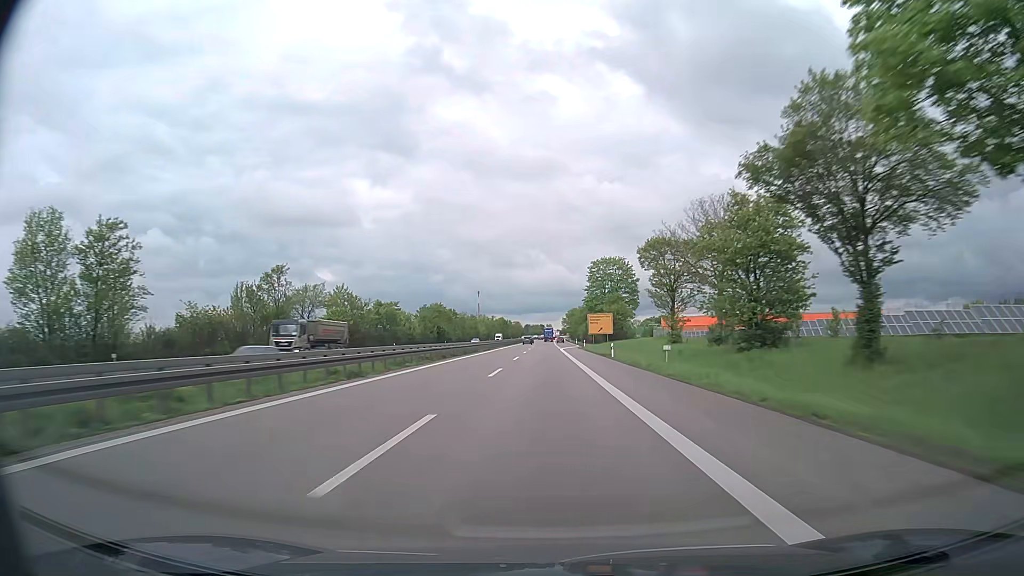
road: trunk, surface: asphalt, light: Day
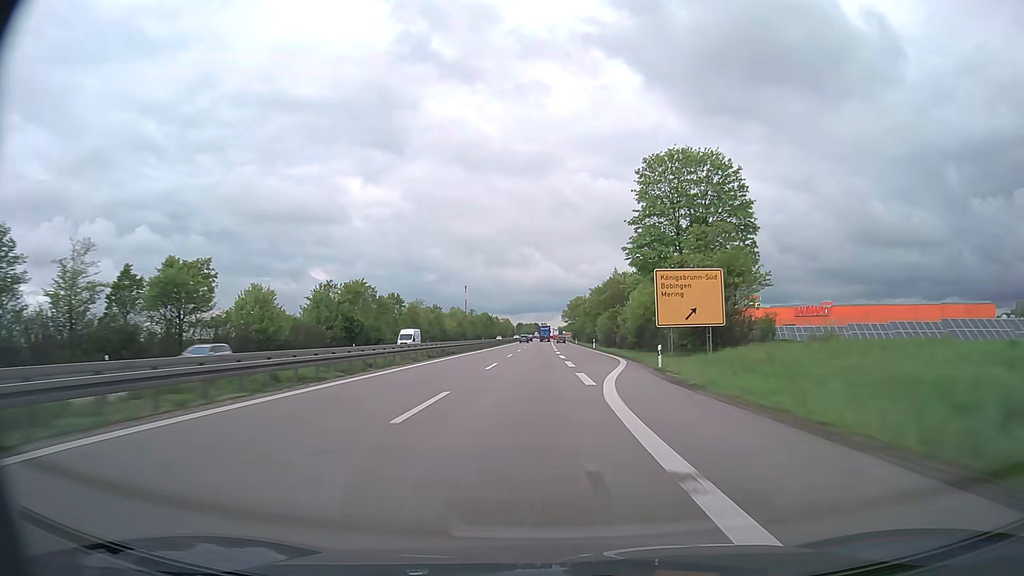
(+0.1, +67.4) m; 0°
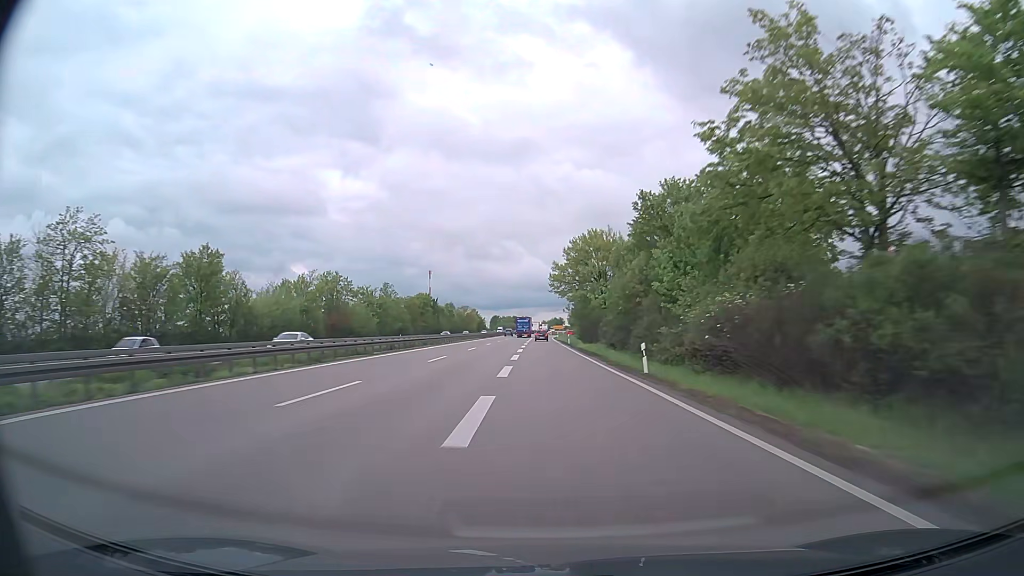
(+1.9, +106.4) m; +2°
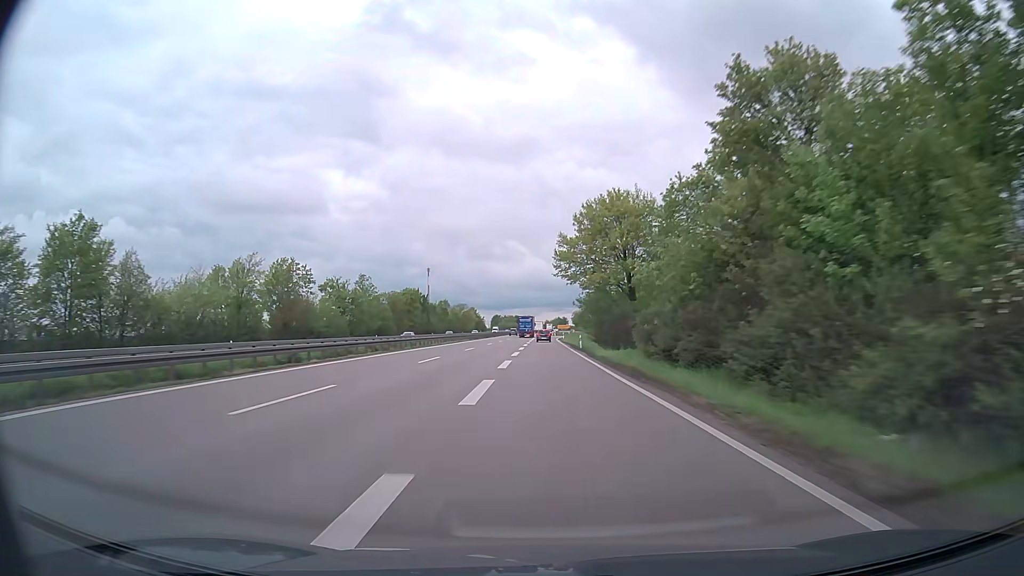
(-0.1, +19.3) m; 0°
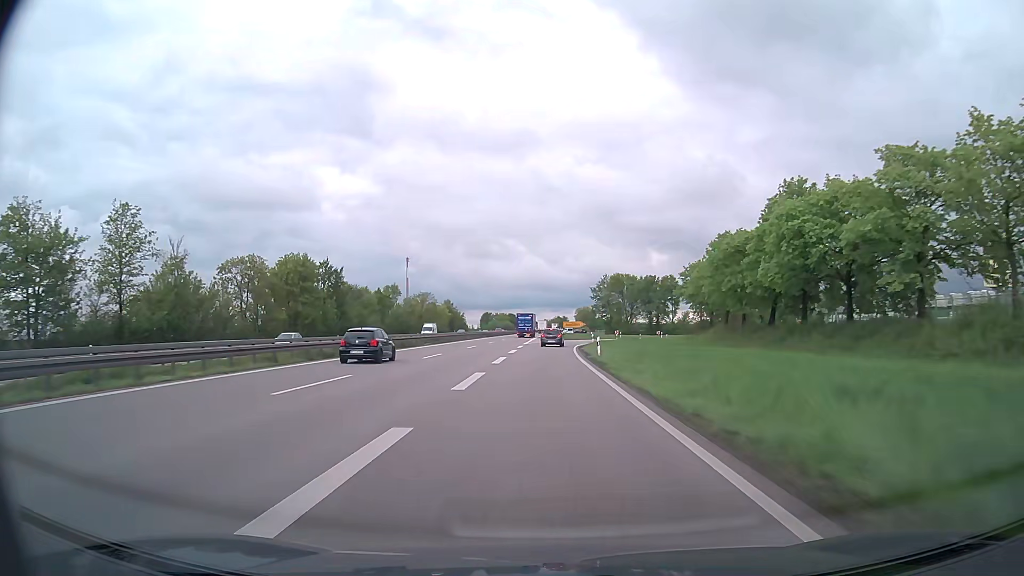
(-0.3, +68.1) m; 0°
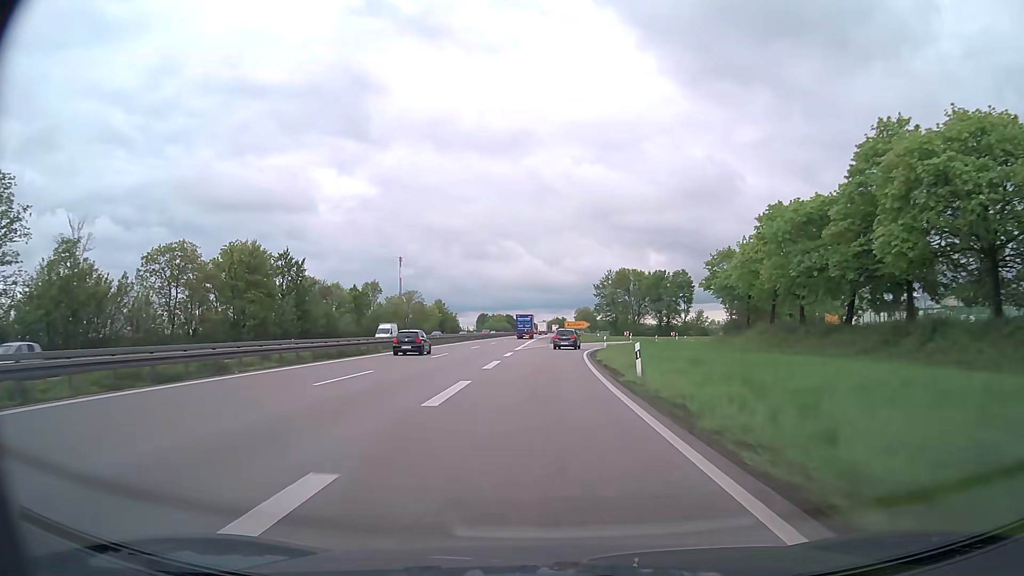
(0.0, +14.7) m; 0°
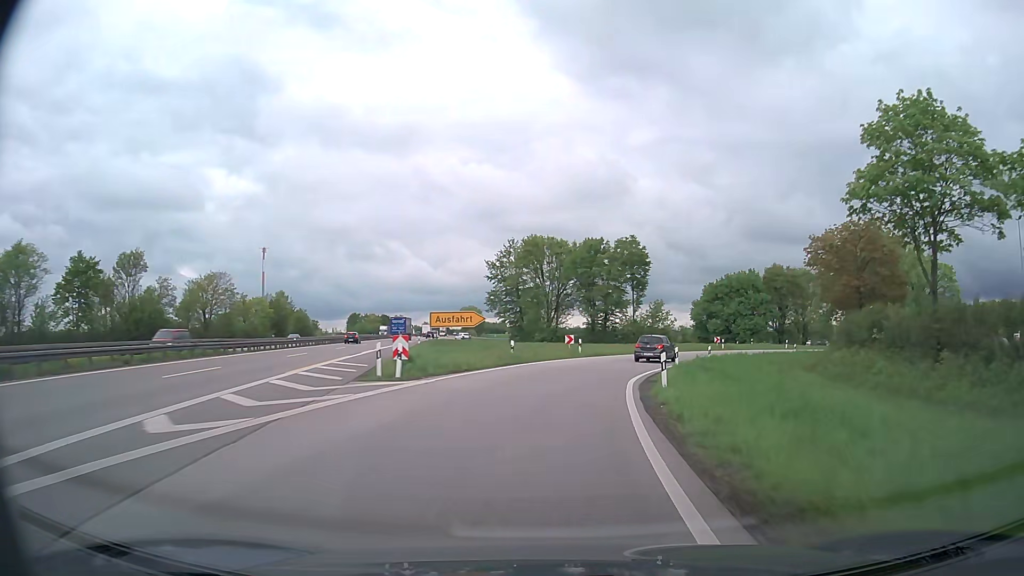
(+2.3, +50.5) m; +9°
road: trunk_link
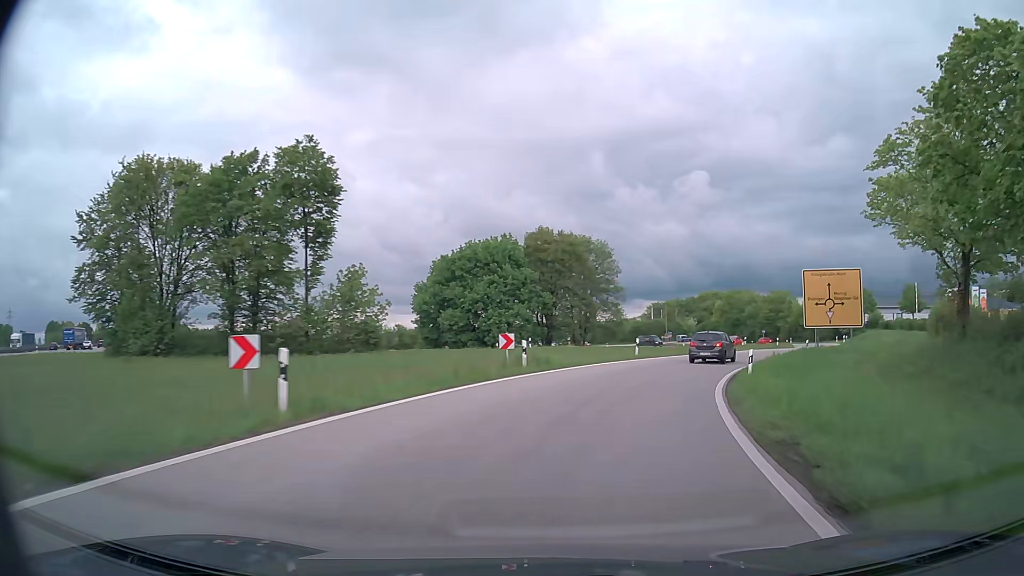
(+7.7, +41.2) m; +23°
